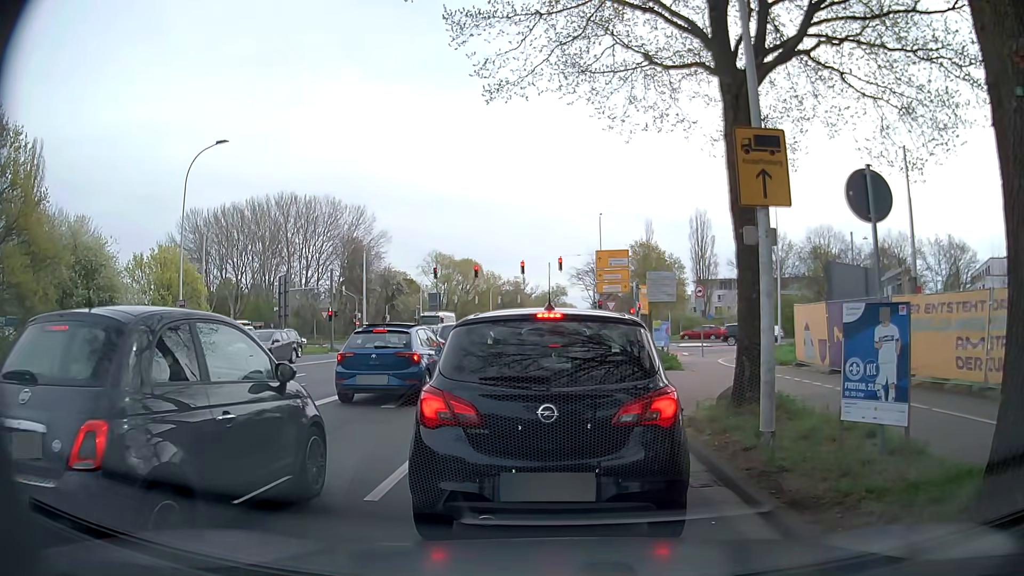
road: secondary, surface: asphalt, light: Day
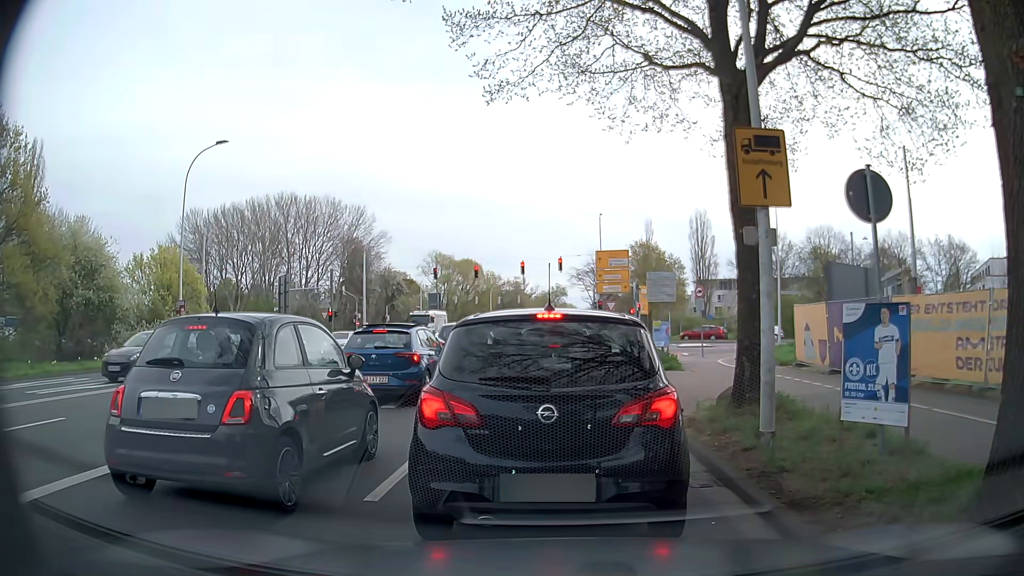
(0.0, 0.0) m; 0°
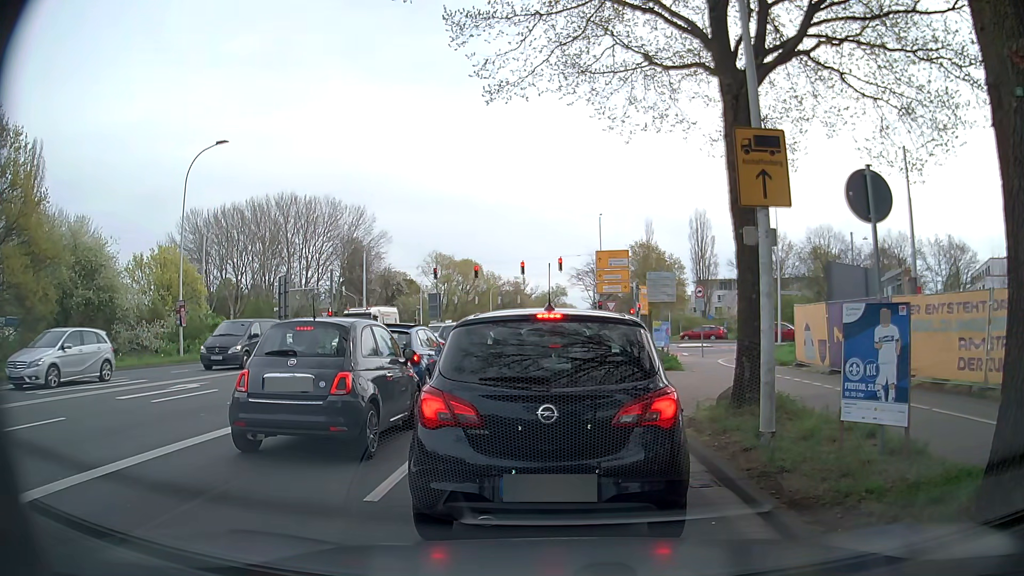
(0.0, 0.0) m; 0°
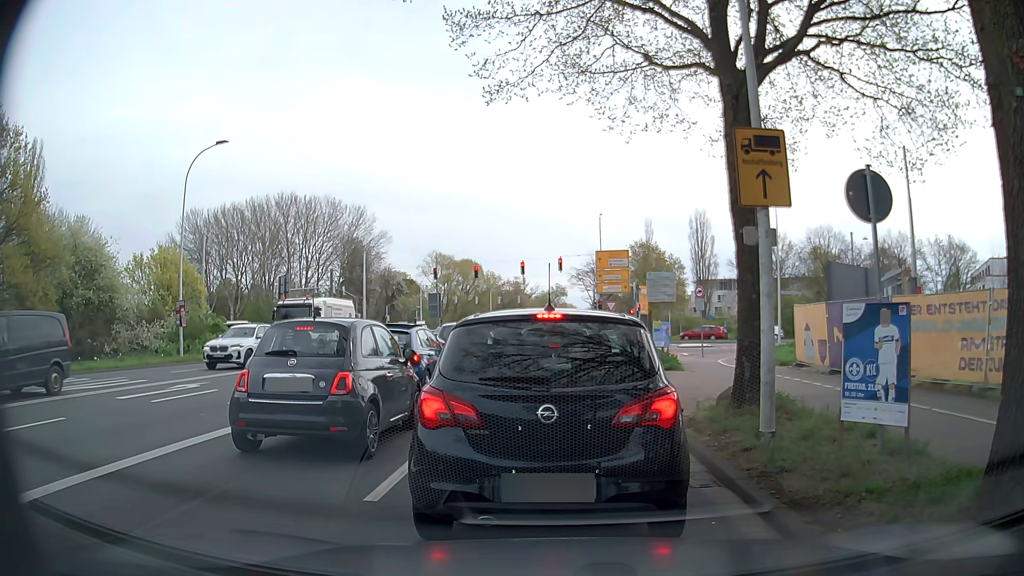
(0.0, 0.0) m; 0°
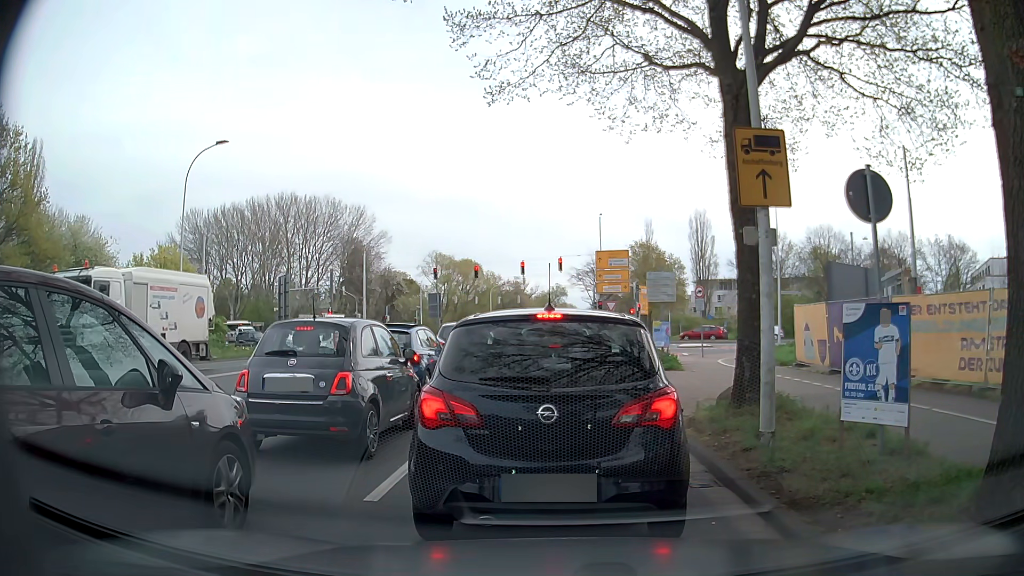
(0.0, 0.0) m; 0°
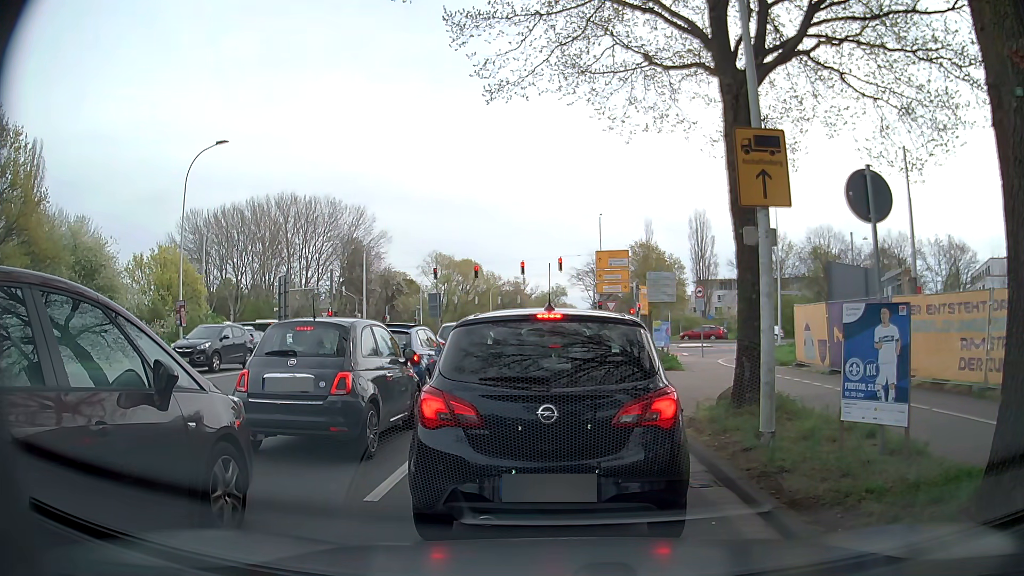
(0.0, 0.0) m; 0°
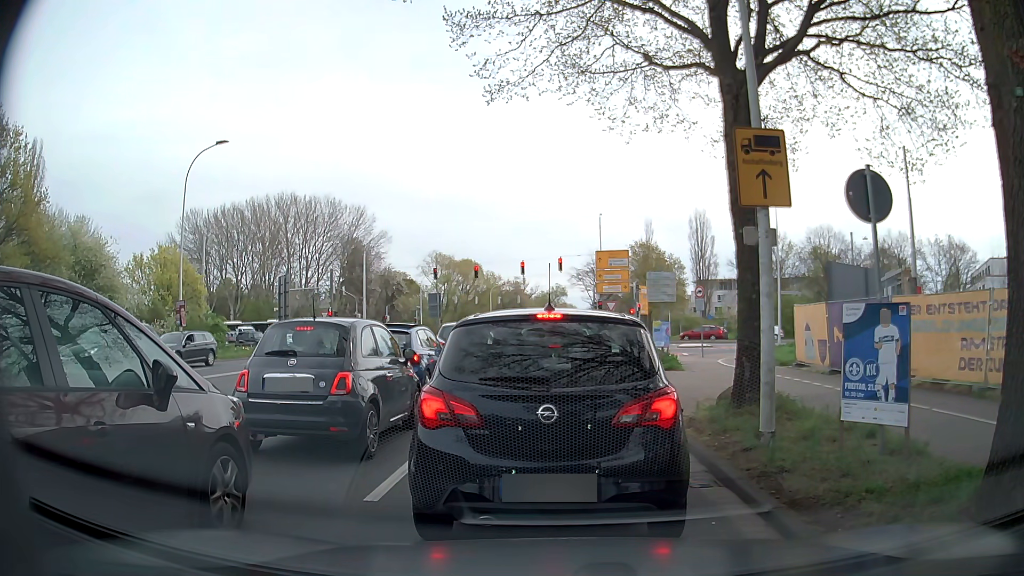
(0.0, 0.0) m; 0°
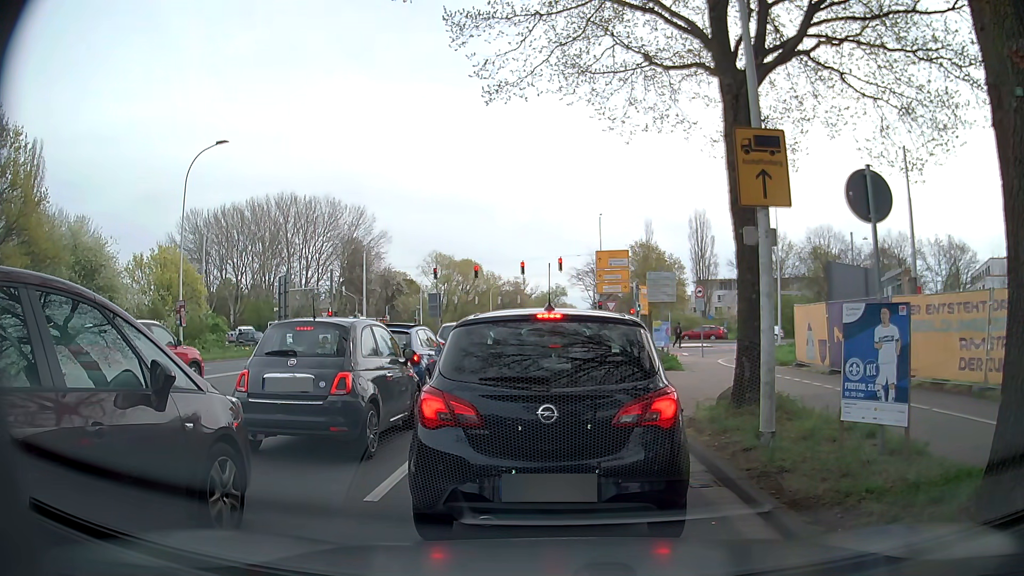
(0.0, 0.0) m; 0°
